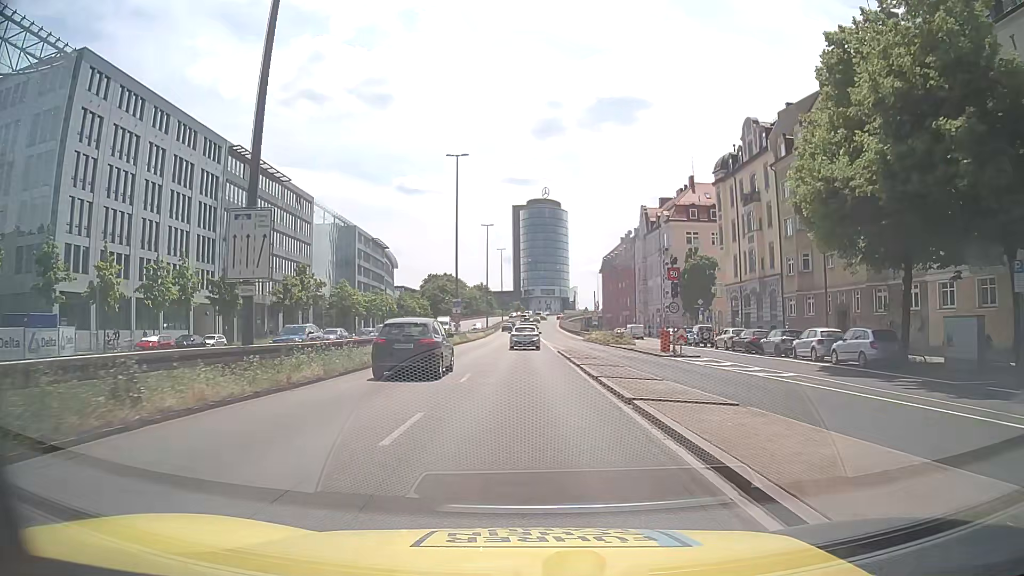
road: trunk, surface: asphalt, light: Day
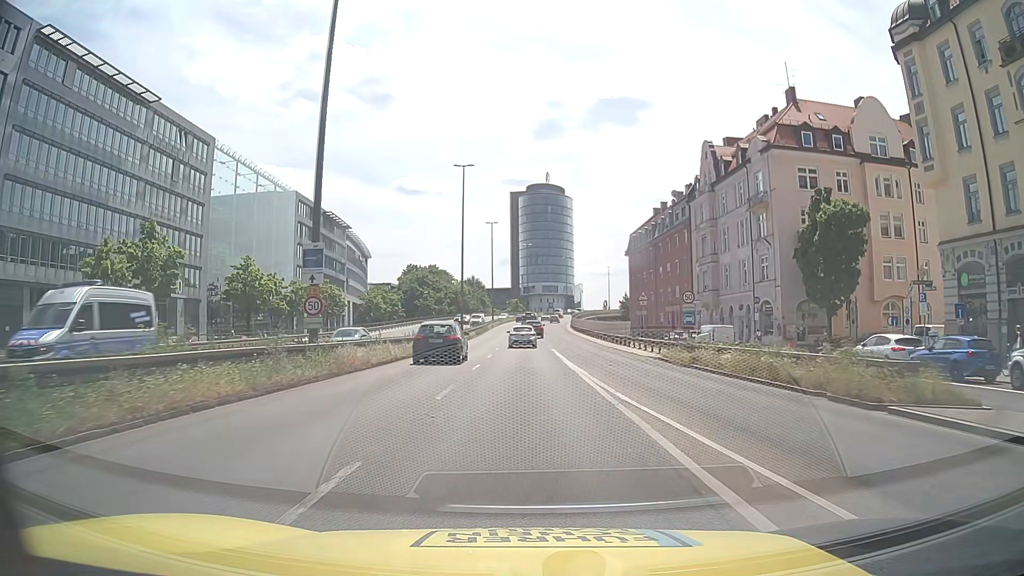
(0.0, +39.9) m; 0°
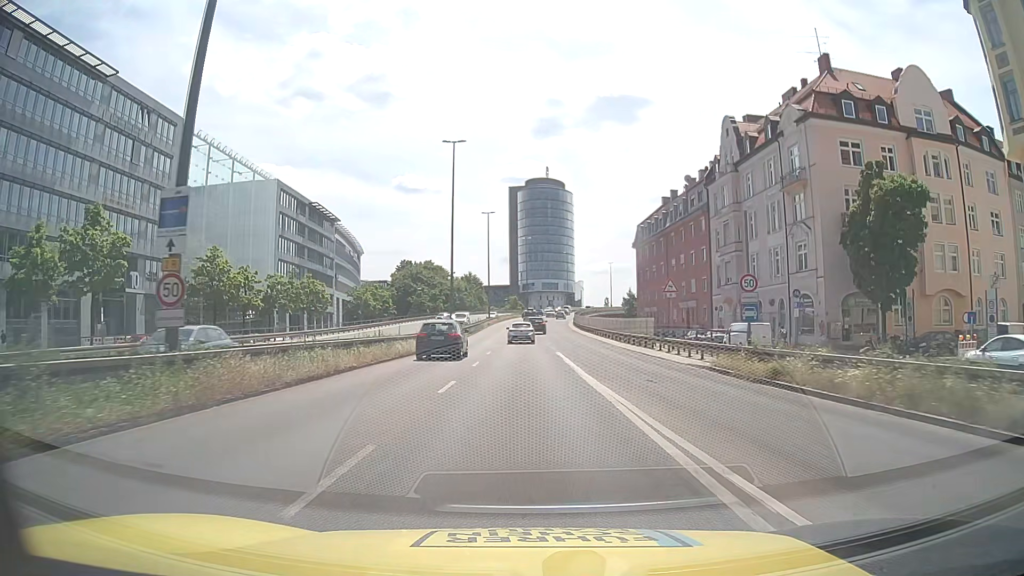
(0.0, +8.2) m; 0°
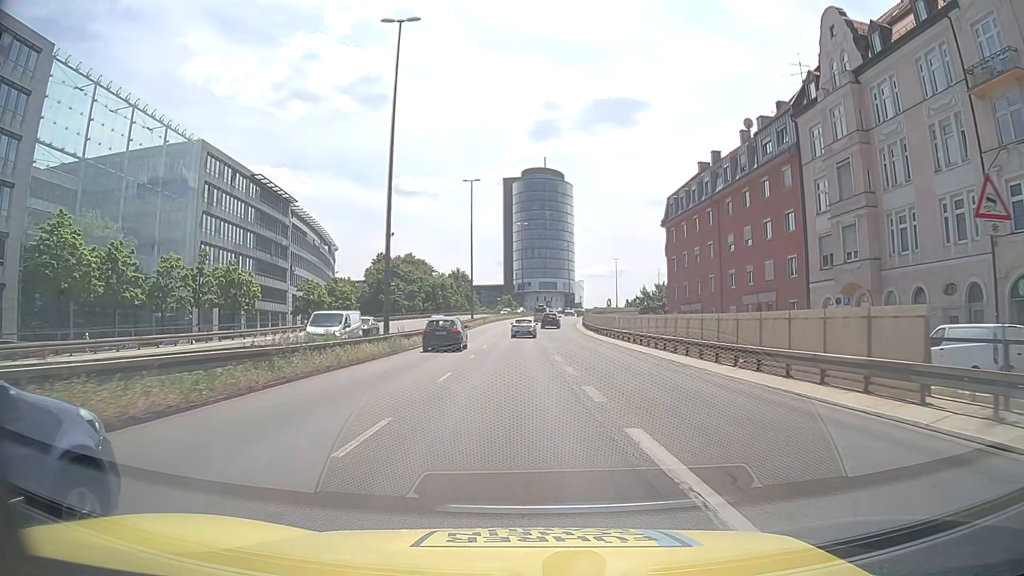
(0.0, +24.7) m; 0°
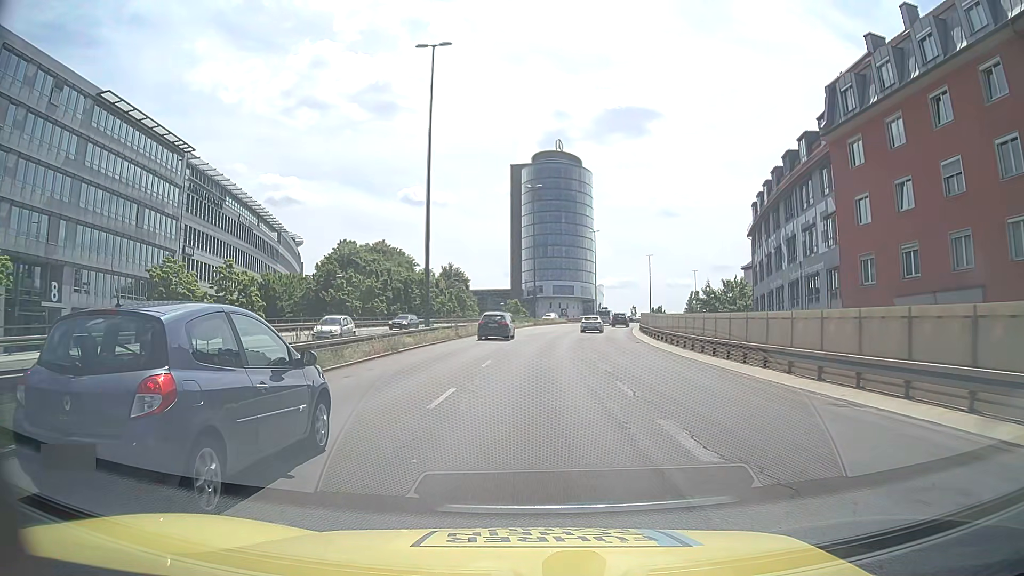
(-0.3, +41.3) m; -1°
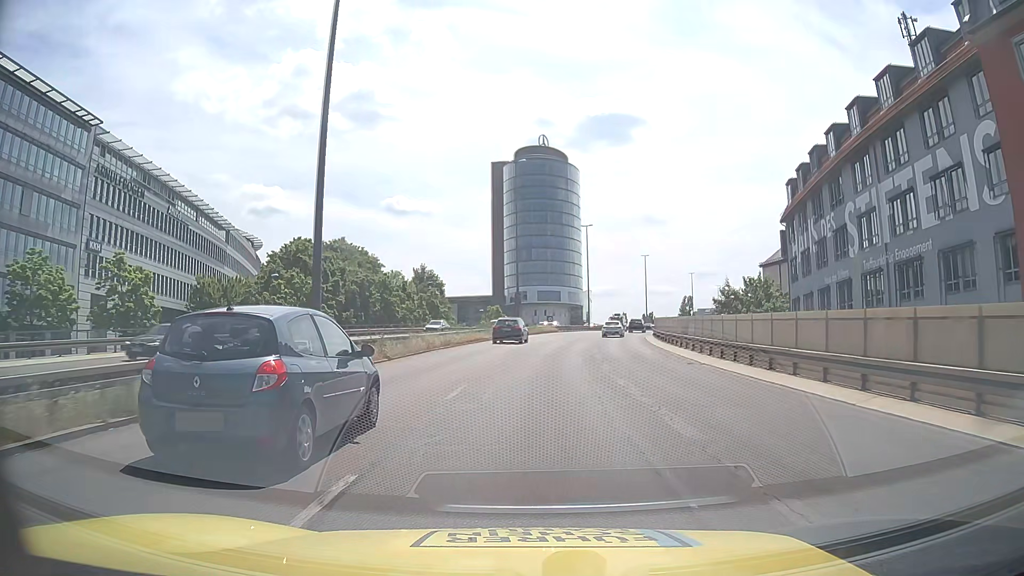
(+0.2, +16.5) m; +2°
